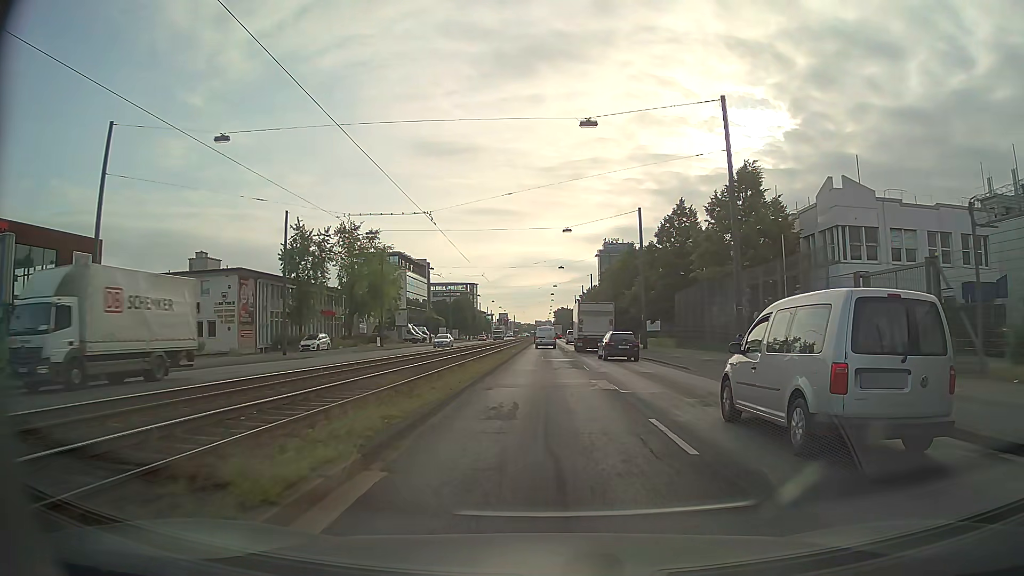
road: primary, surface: asphalt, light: Day
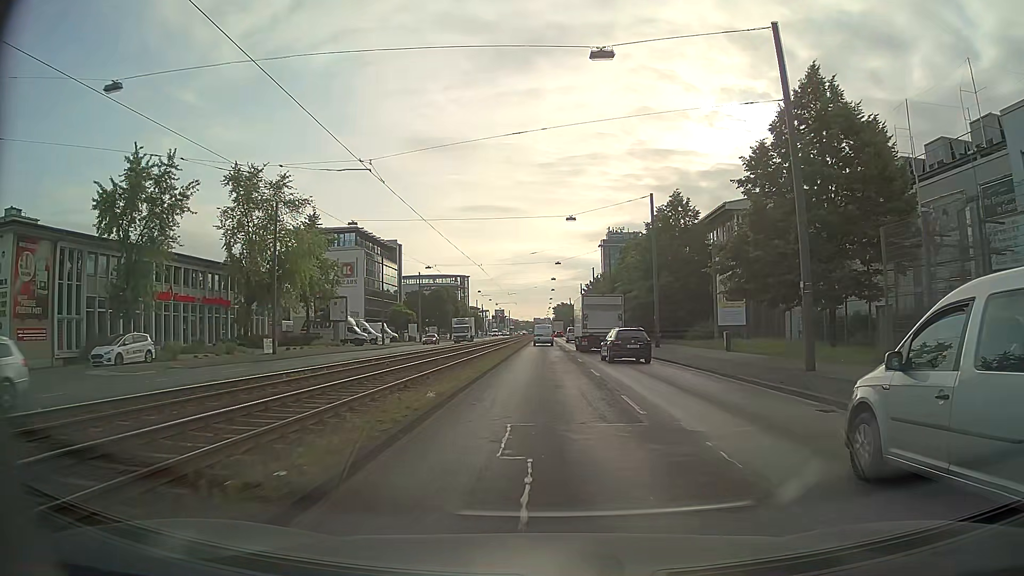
(0.0, +32.2) m; 0°
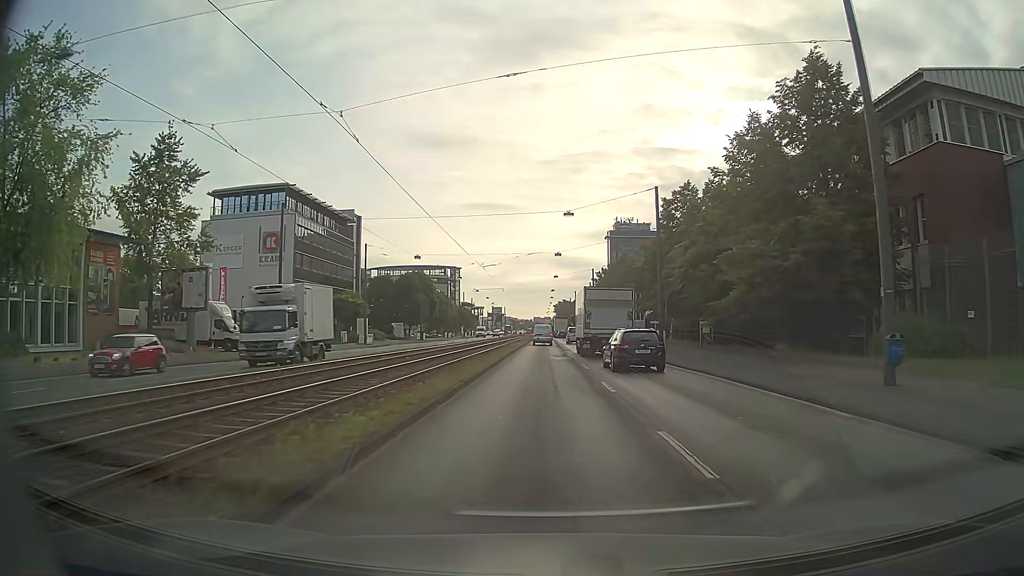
(0.0, +32.0) m; 0°
(0, +10) (0, +20) (0, +30) (0, +40) (0, +50) (0, +60) (0, +70) (0, +80) (0, +90) (0, +100) m
